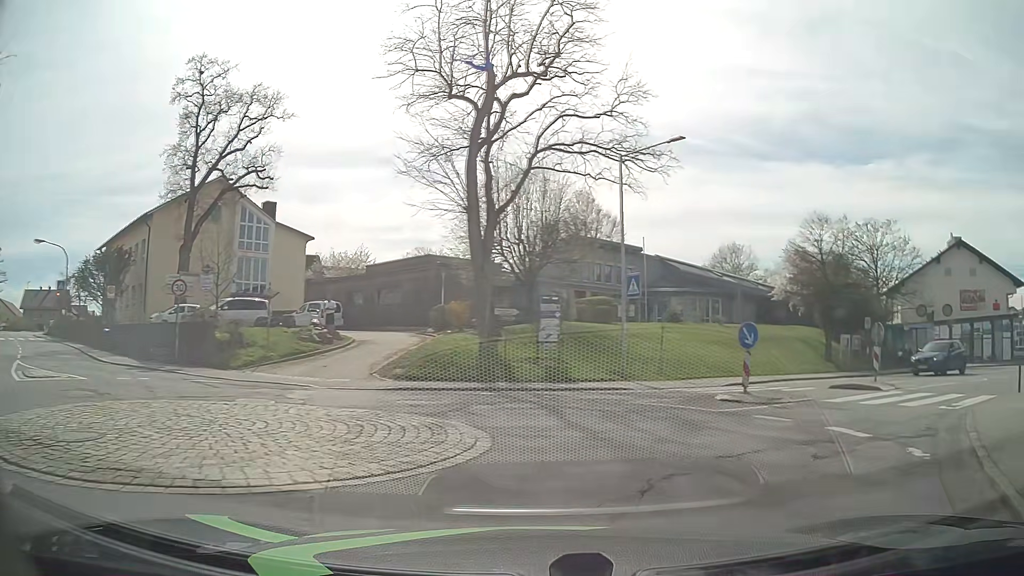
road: tertiary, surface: asphalt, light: Day
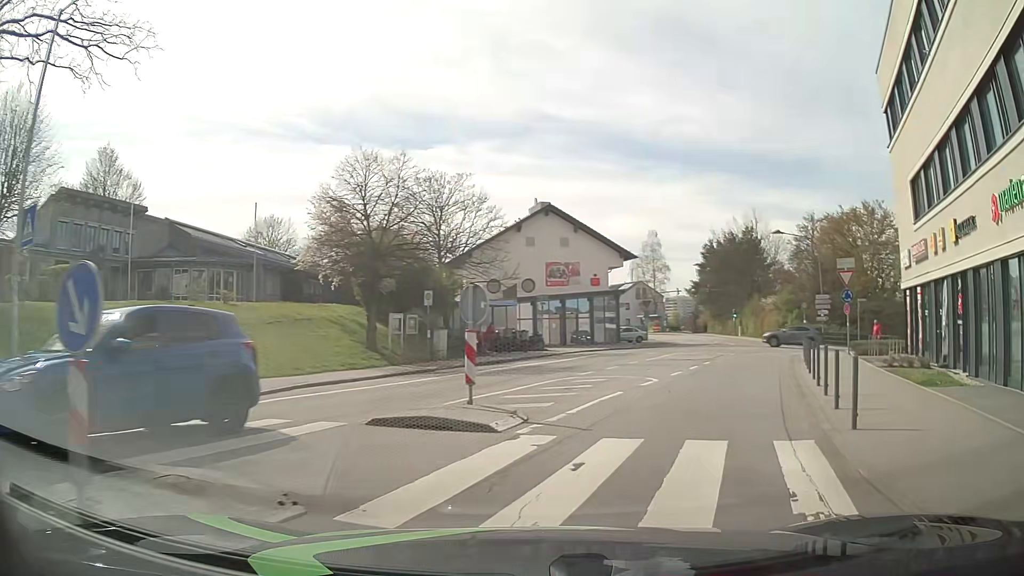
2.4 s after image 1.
(+3.5, +10.6) m; +37°
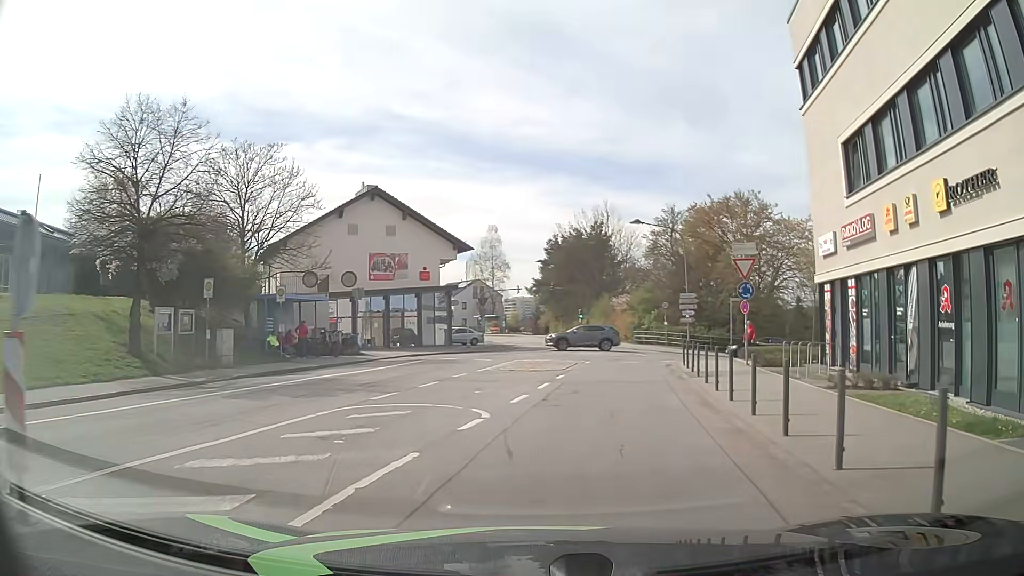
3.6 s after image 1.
(+0.9, +6.8) m; +15°
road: unclassified
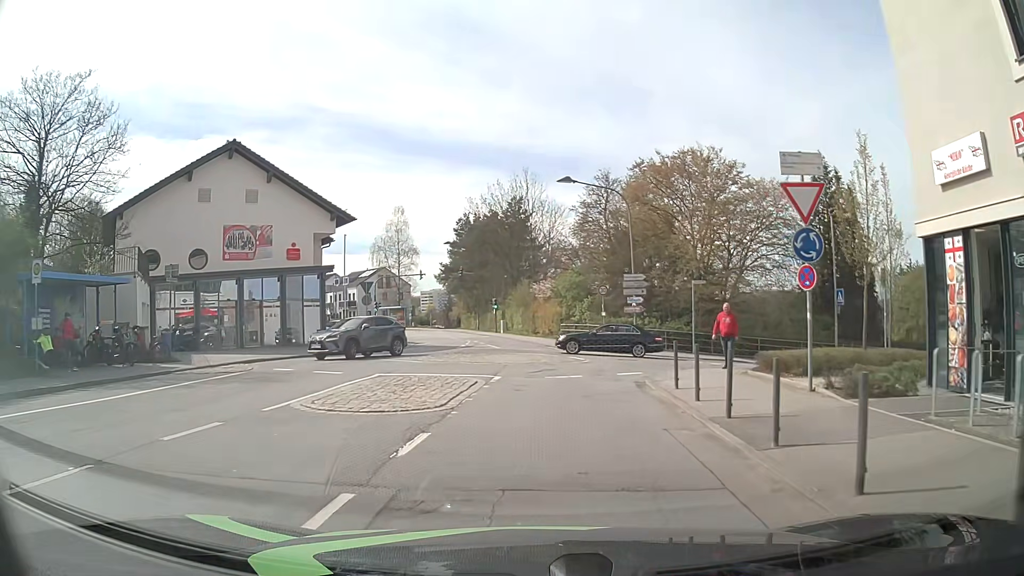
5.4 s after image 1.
(+0.9, +11.4) m; +6°
(0, +10) (+2, +20) (+9, +26) (+19, +28) (+29, +30) (+39, +32) (+49, +34) (+58, +36) (+68, +39) (+77, +43) m
